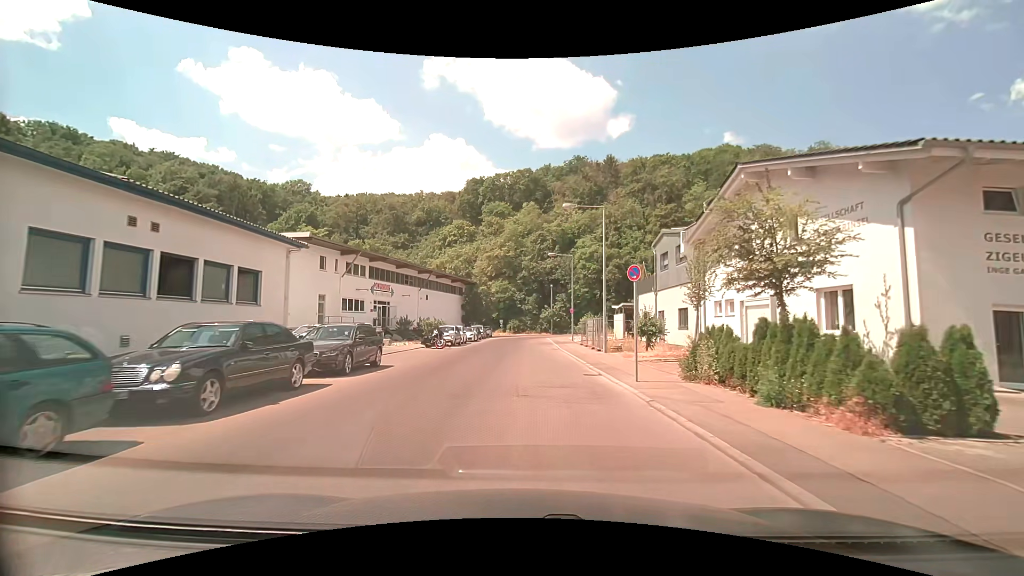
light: Day
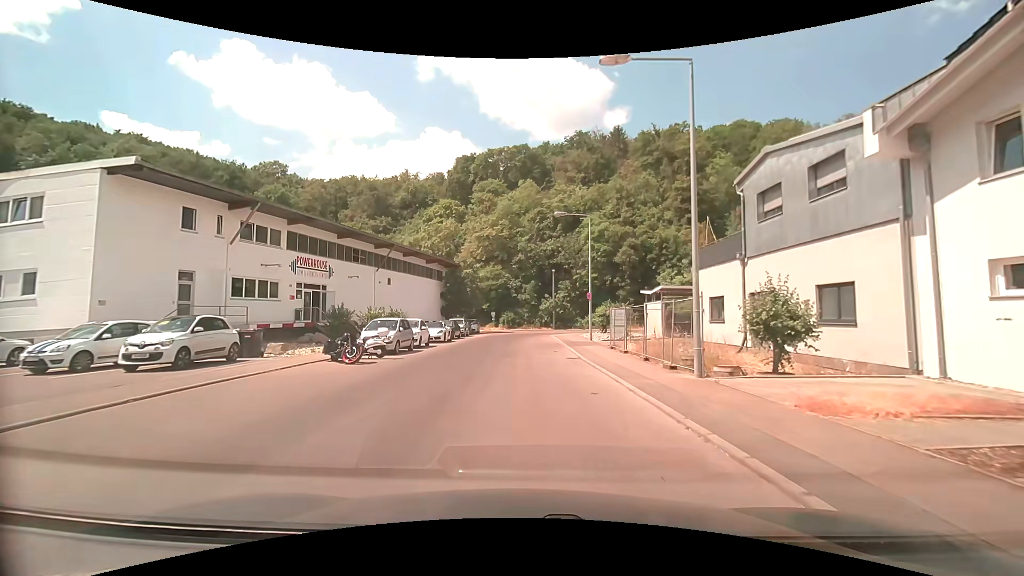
(0.0, +15.2) m; -1°
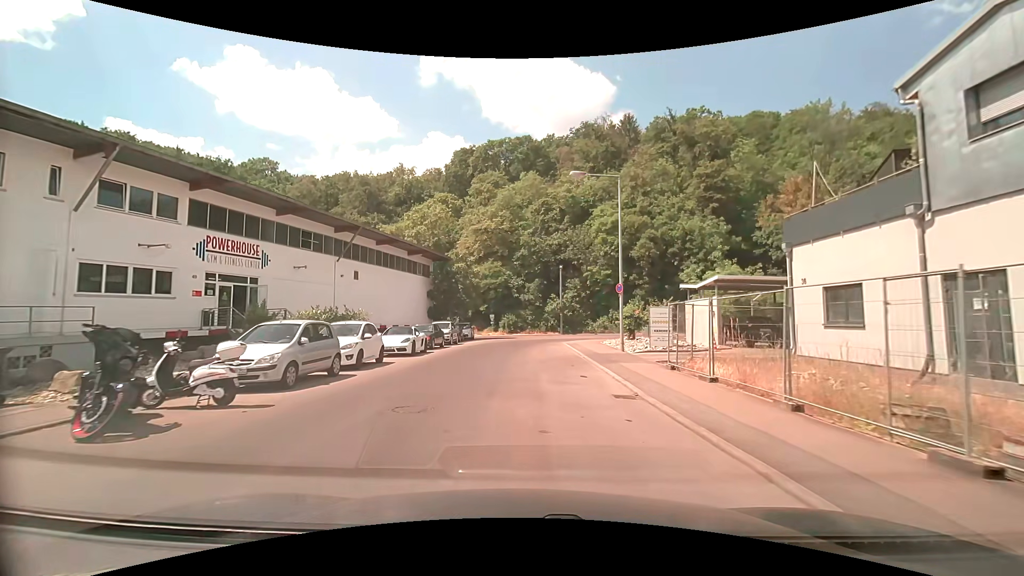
(+0.2, +9.4) m; +1°
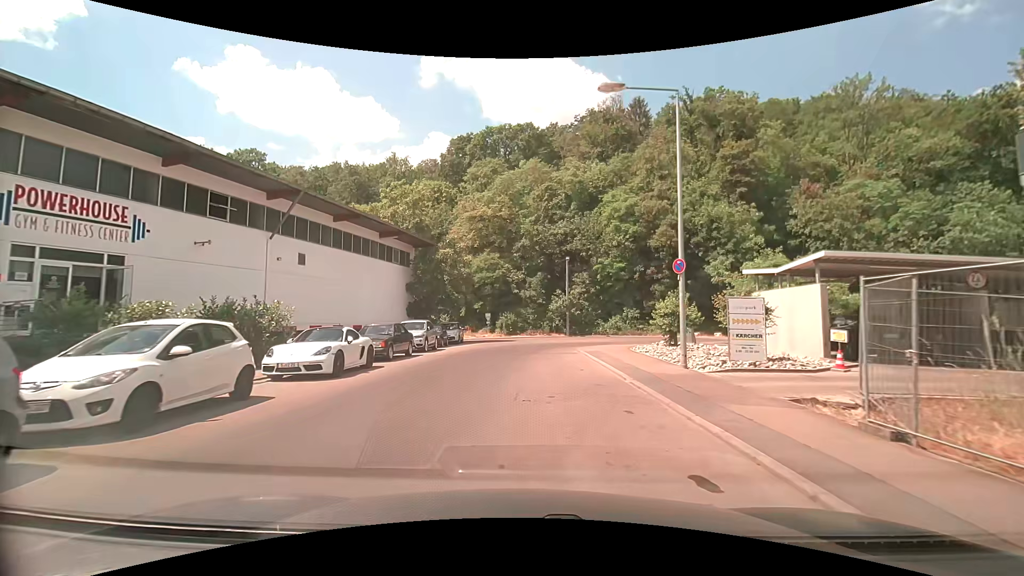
(0.0, +8.7) m; 0°
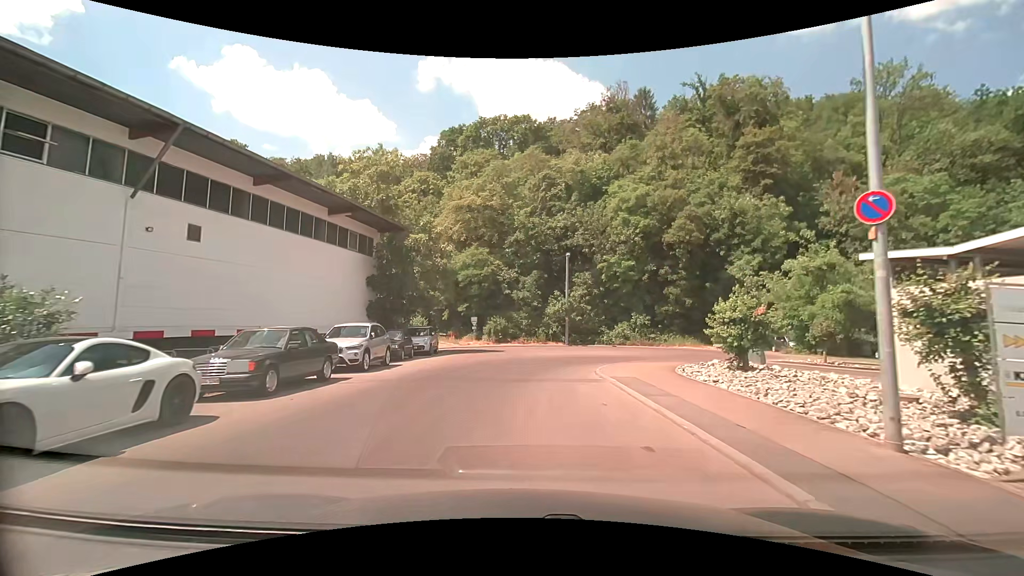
(+0.1, +8.1) m; +1°
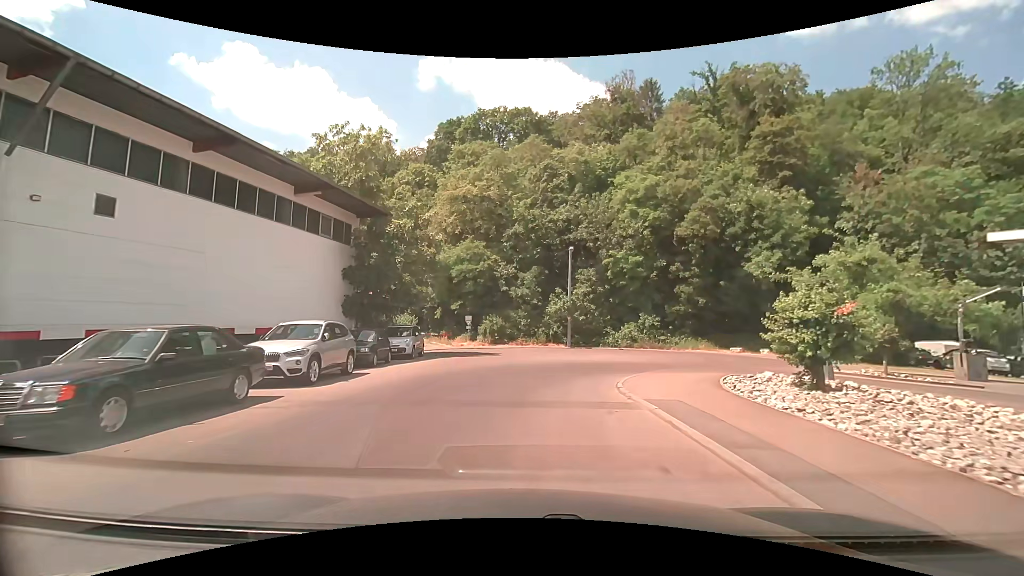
(0.0, +3.9) m; +1°
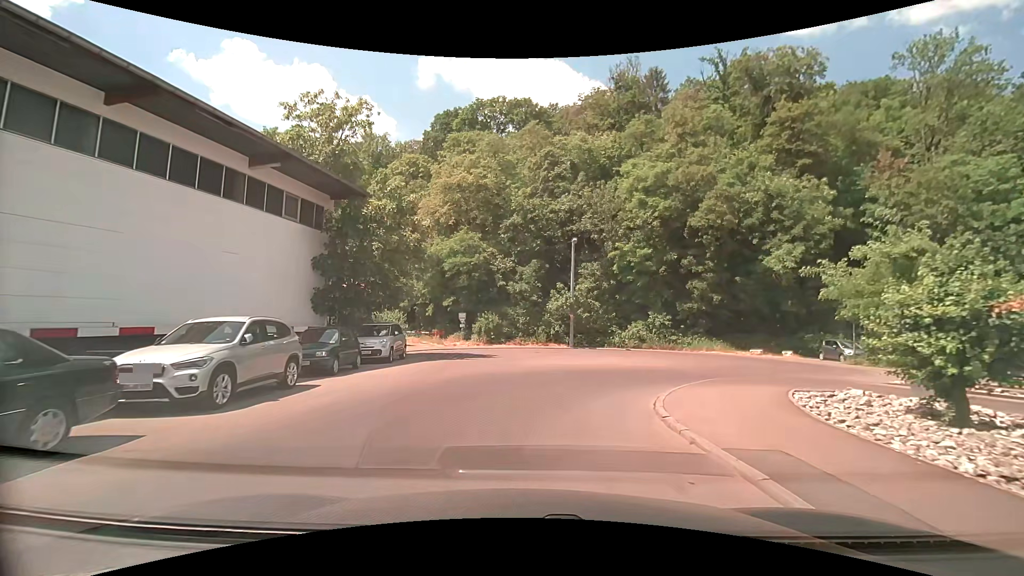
(0.0, +3.6) m; 0°
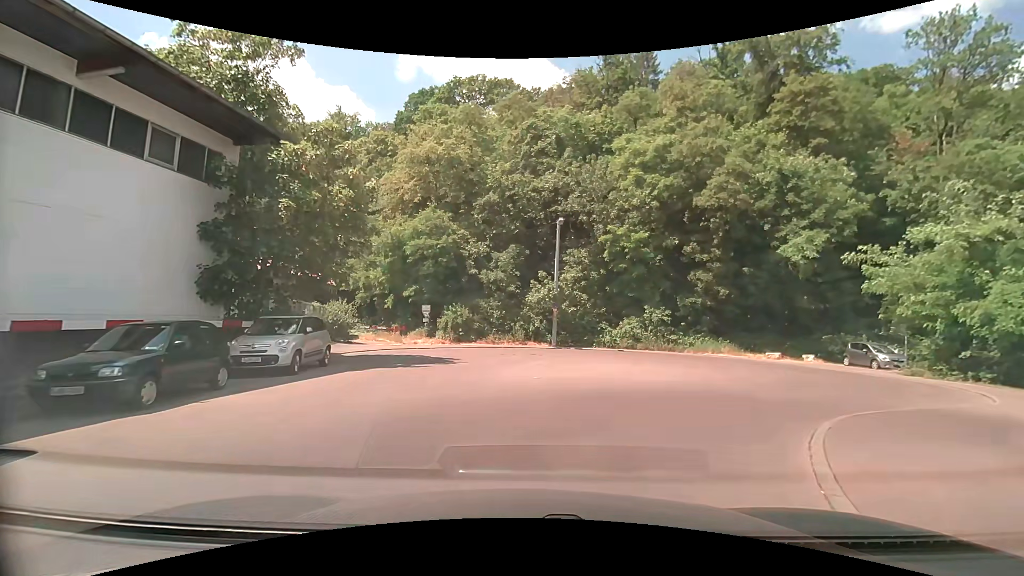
(0.0, +6.2) m; +1°
